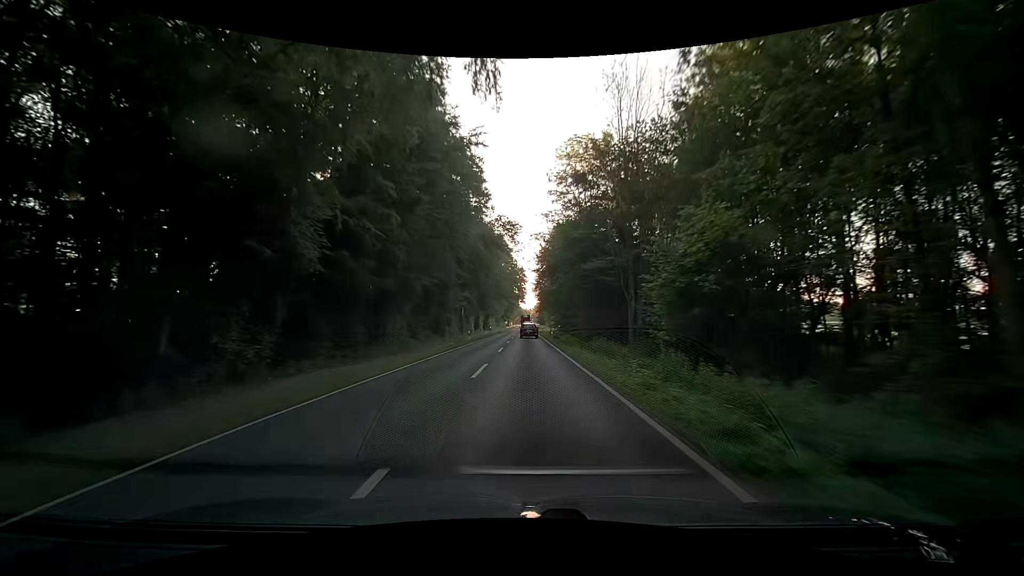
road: secondary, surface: asphalt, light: Day
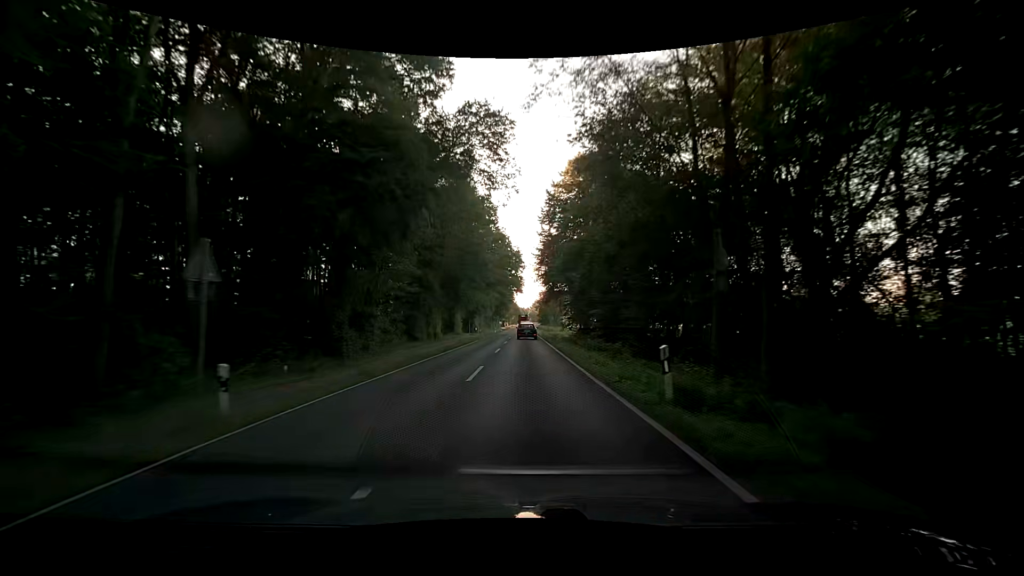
(0.0, +36.4) m; 0°
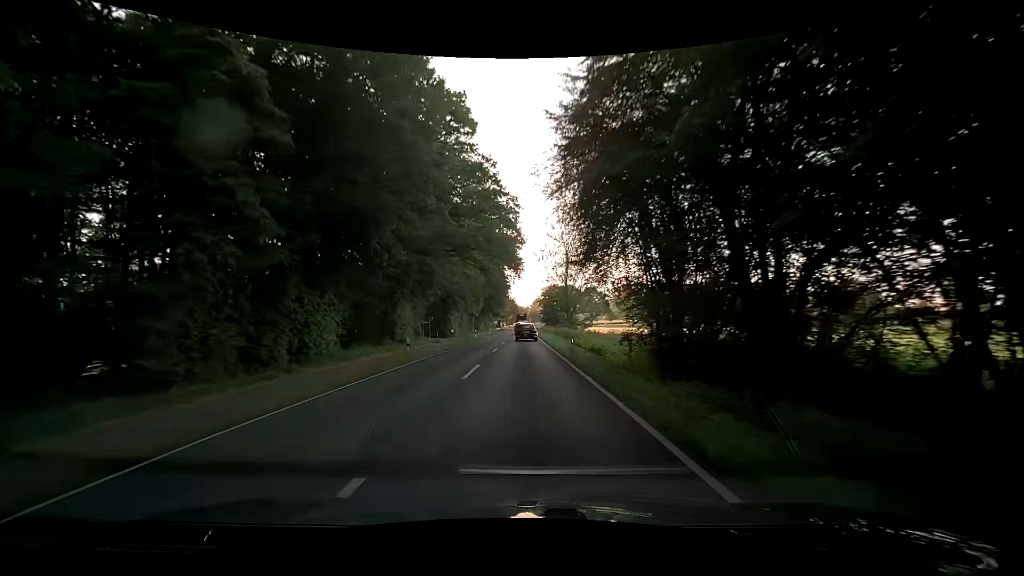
(+0.2, +35.6) m; 0°
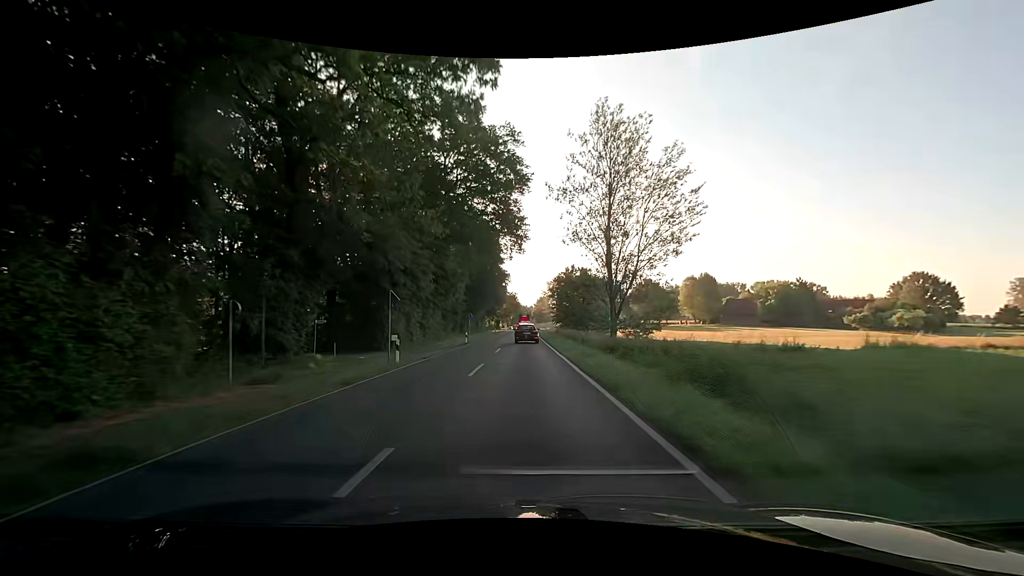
(+0.2, +34.9) m; 0°
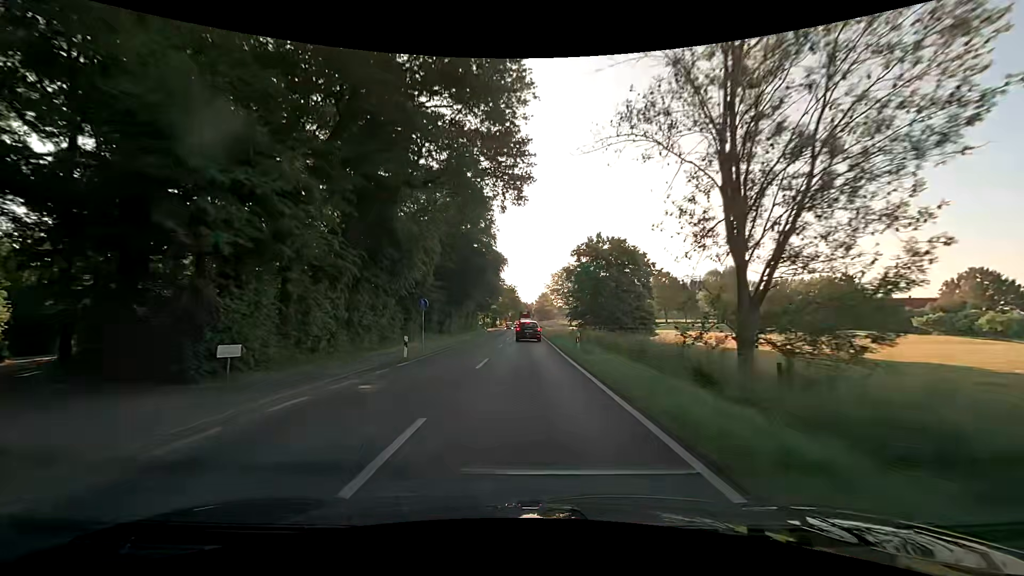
(0.0, +22.5) m; 0°
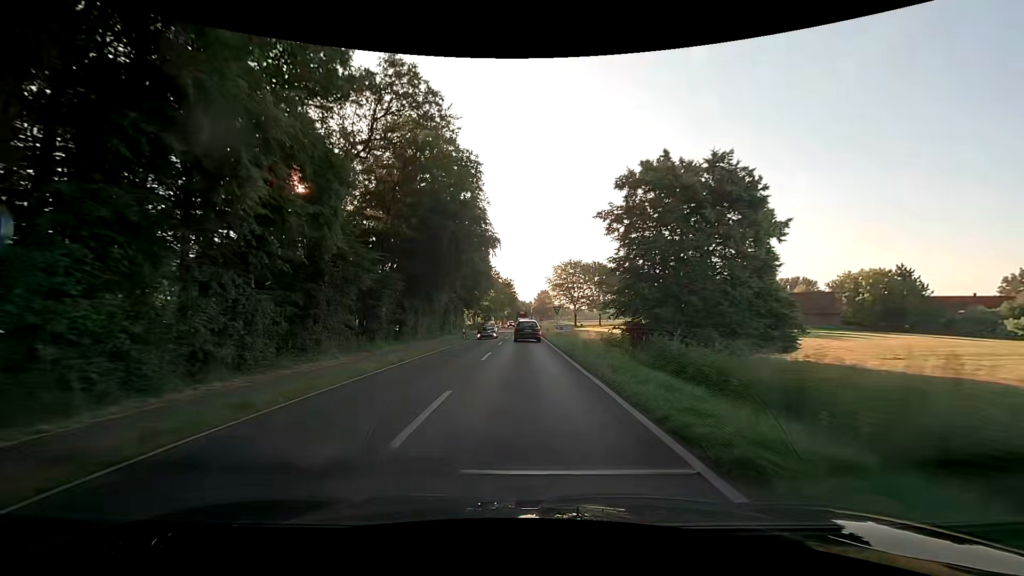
(0.0, +21.2) m; +1°
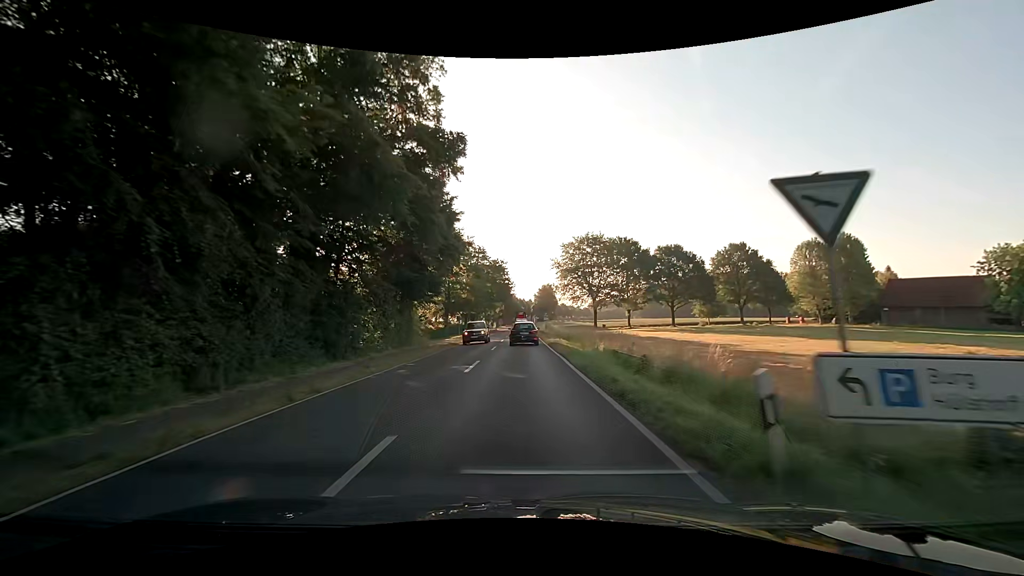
(-0.3, +39.3) m; 0°
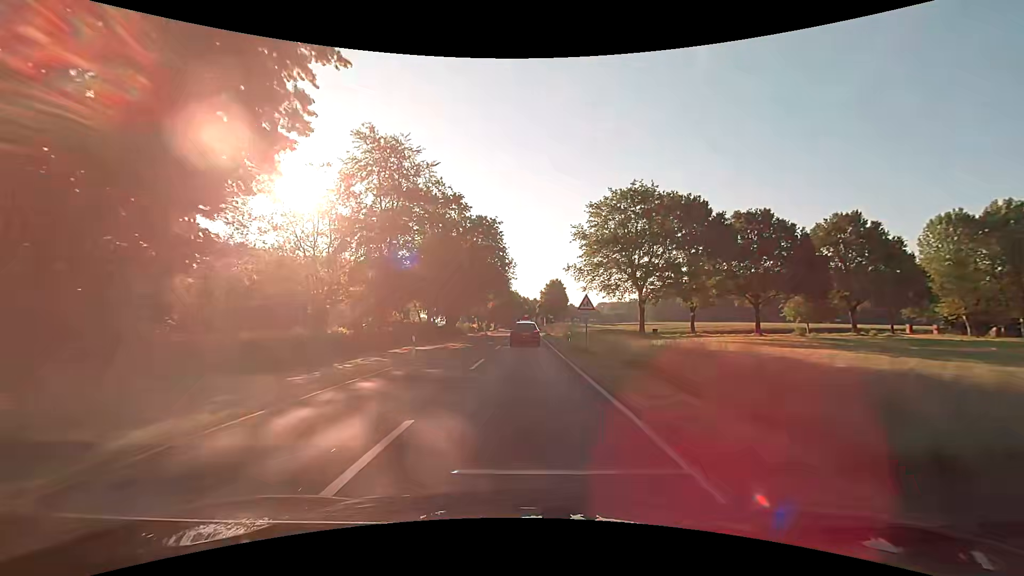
(-0.4, +34.9) m; 0°
(0, +10) (0, +20) (0, +30) (0, +40) (0, +50) (0, +60) (0, +70) (0, +80) (0, +90) (0, +100) m
